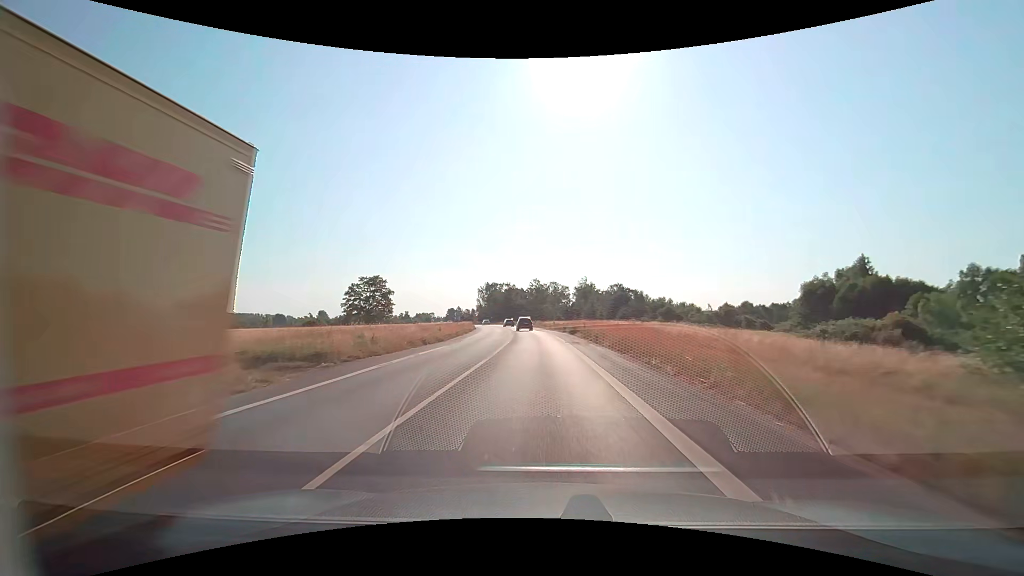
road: secondary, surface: asphalt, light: Day
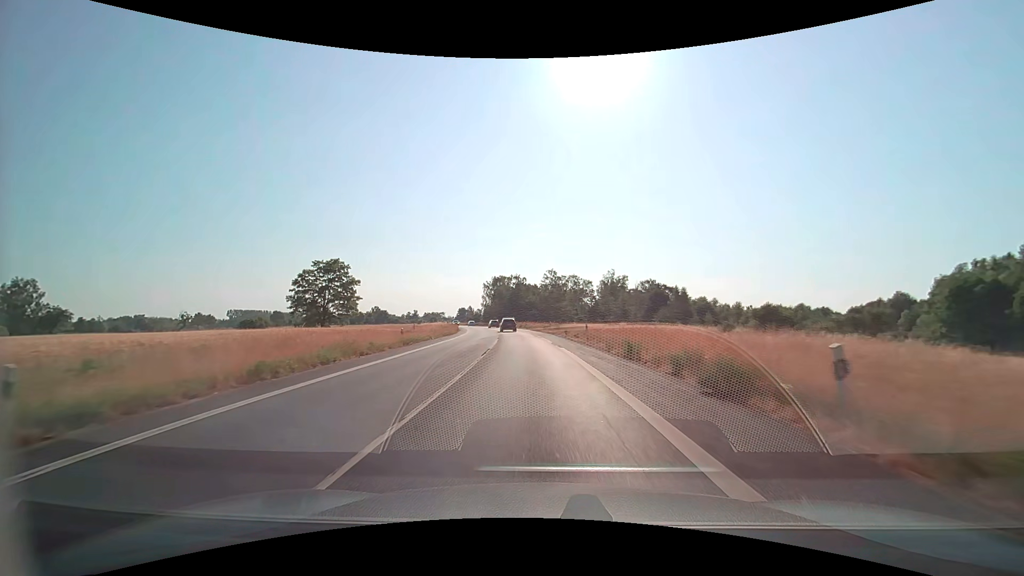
(-0.3, +33.4) m; -2°
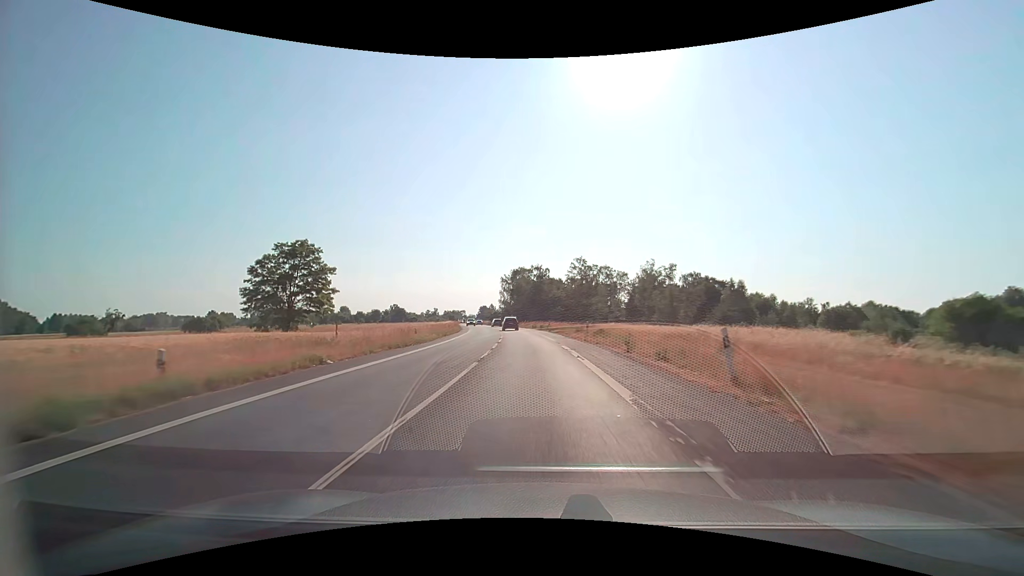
(-0.5, +21.8) m; -3°
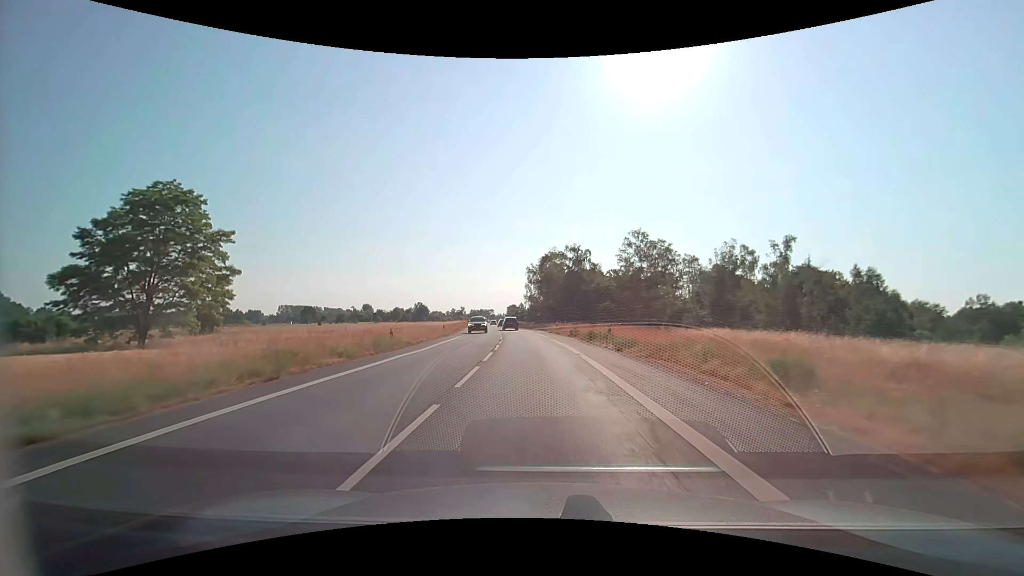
(-1.1, +32.1) m; -4°
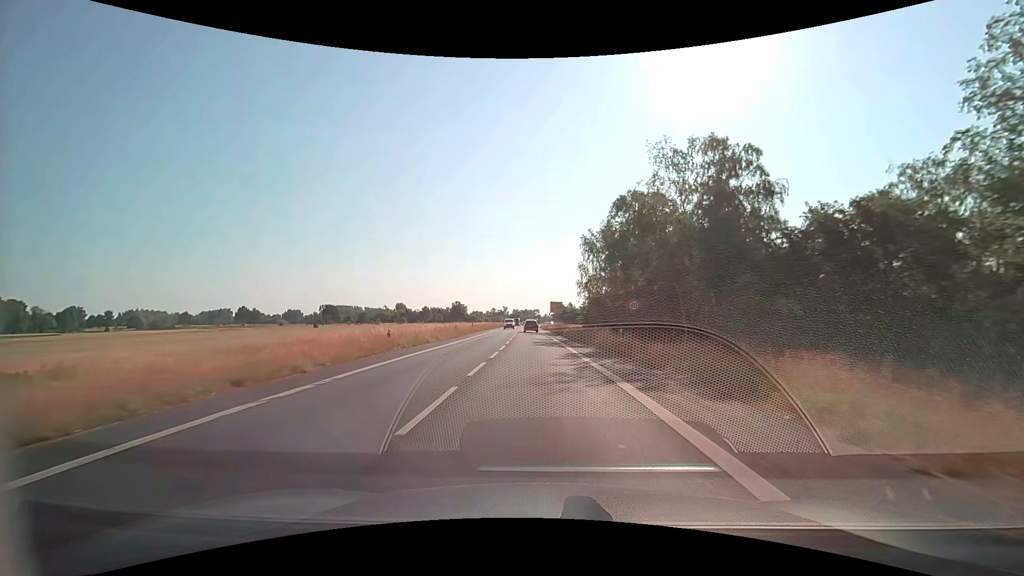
(-2.7, +51.8) m; -6°
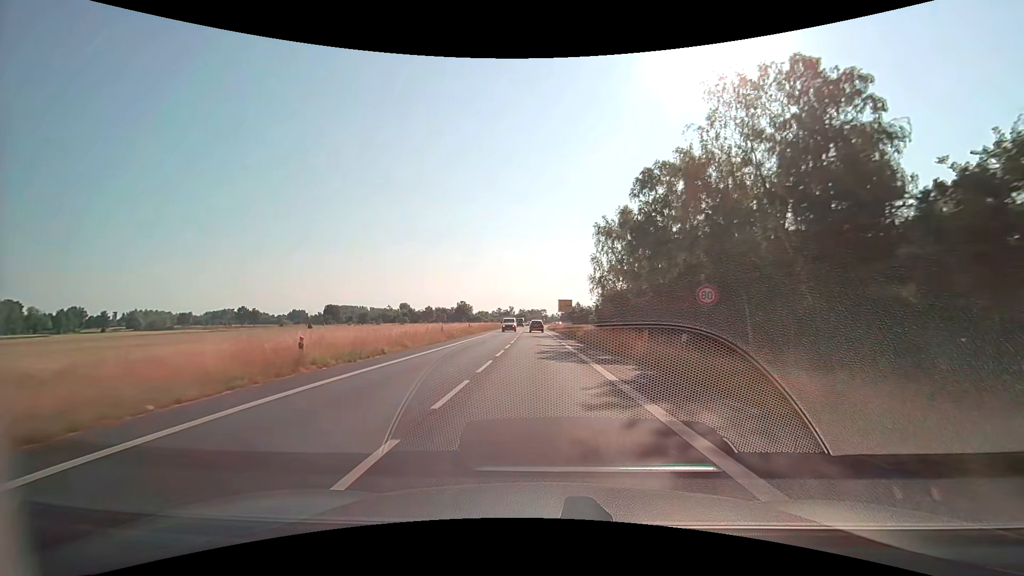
(-0.1, +10.2) m; -1°
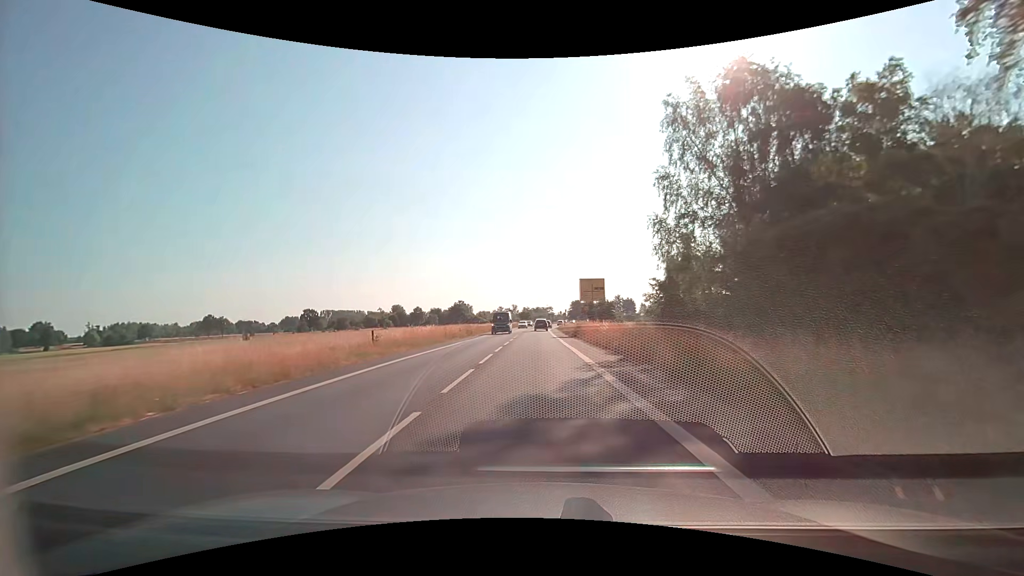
(-0.6, +40.1) m; -1°
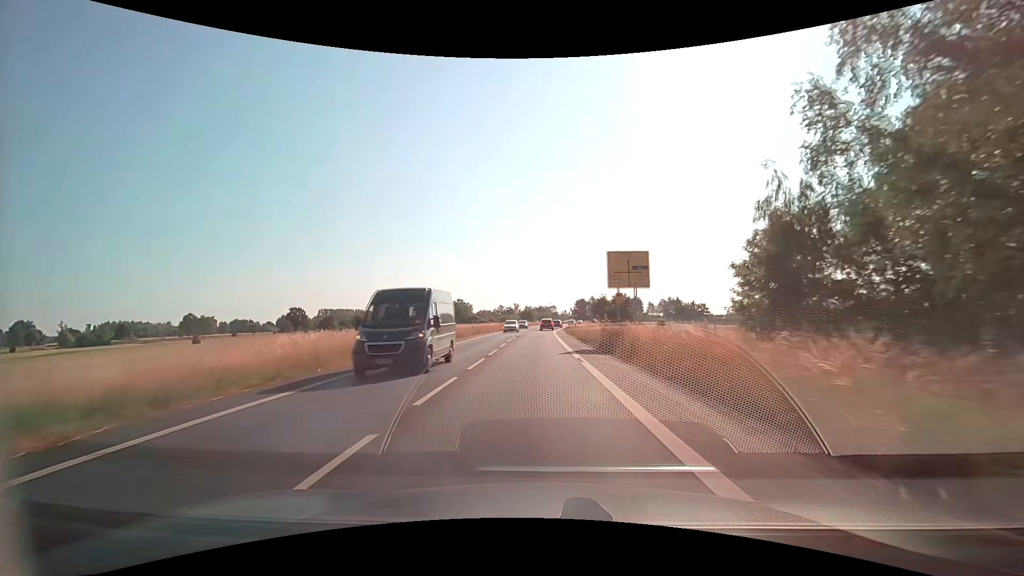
(+0.1, +19.7) m; 0°
(0, +10) (0, +20) (0, +30) (0, +40) (0, +50) (0, +60) (0, +70) (+1, +80) (+1, +90) (+2, +100) m
